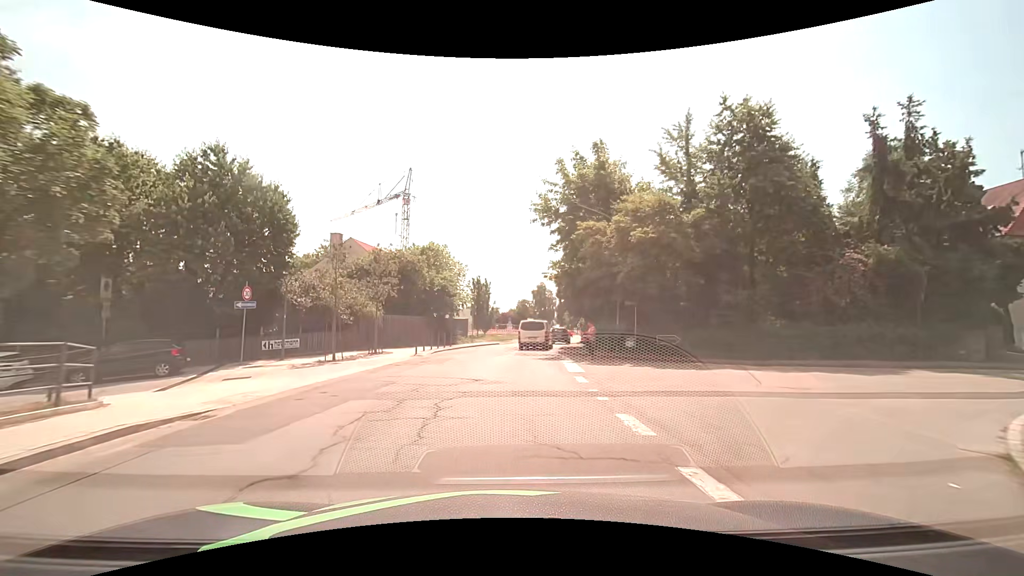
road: secondary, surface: asphalt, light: Day
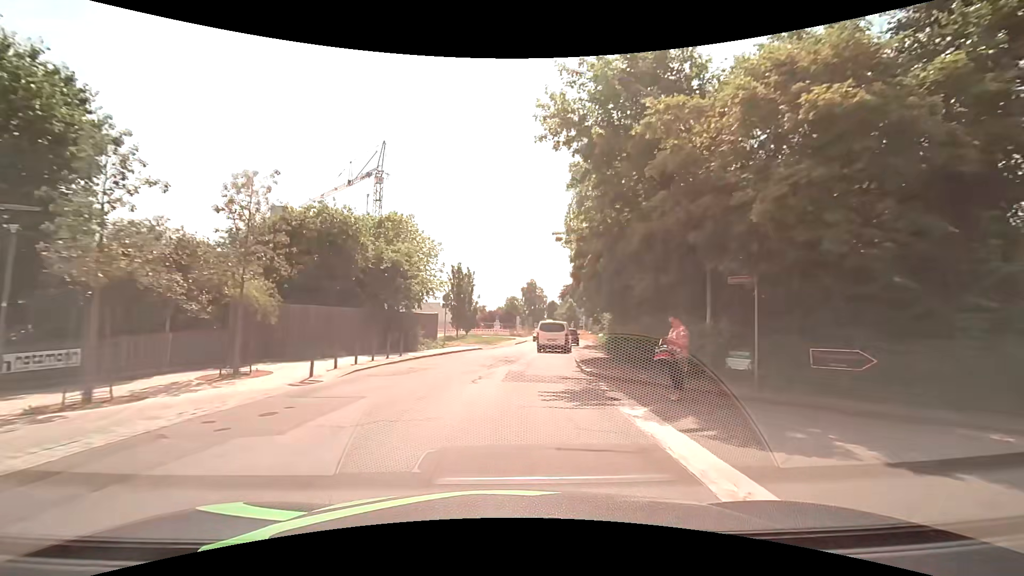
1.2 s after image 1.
(0.0, +12.3) m; 0°
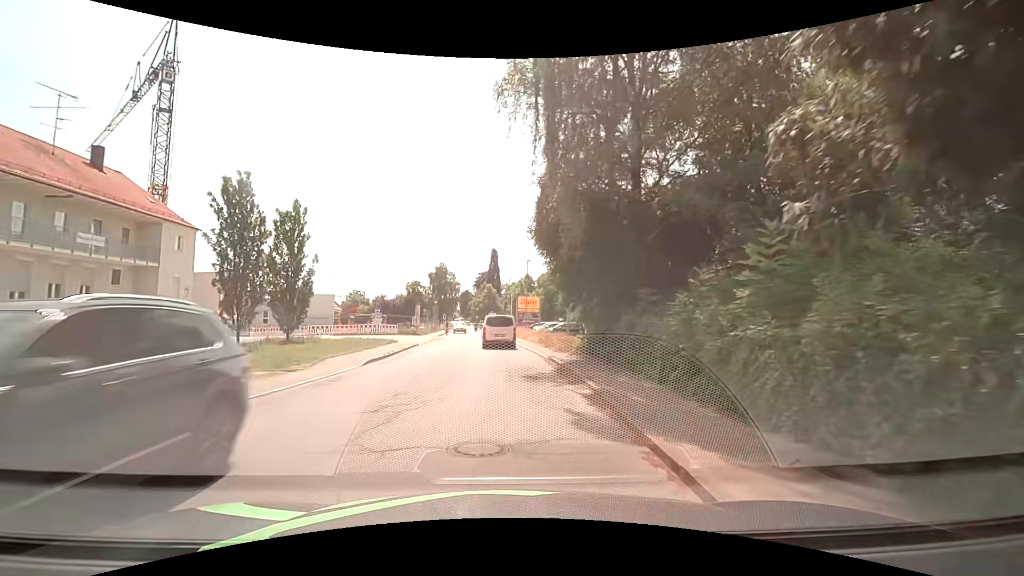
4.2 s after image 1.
(+2.7, +28.5) m; +11°
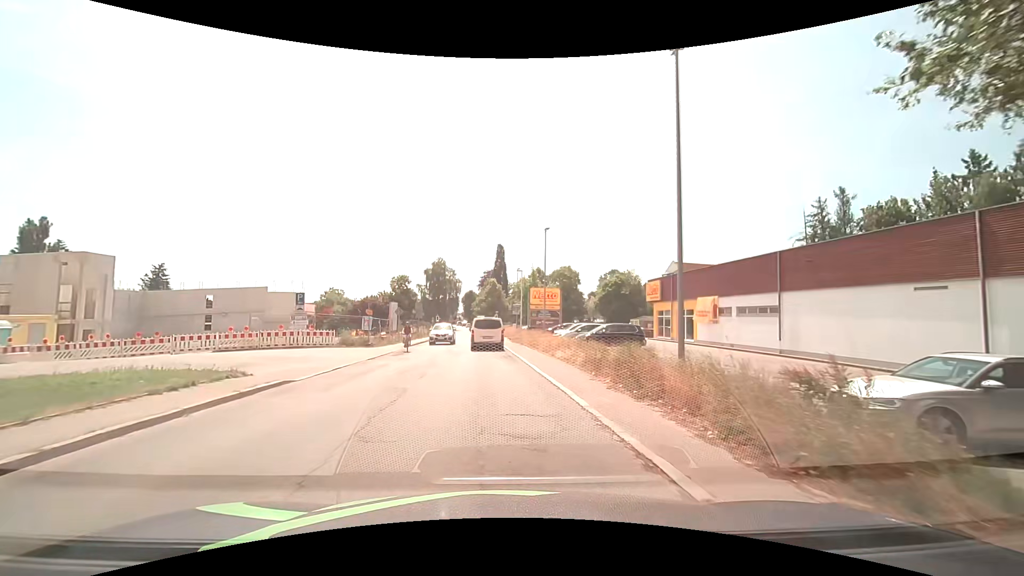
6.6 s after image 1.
(+0.1, +19.9) m; 0°
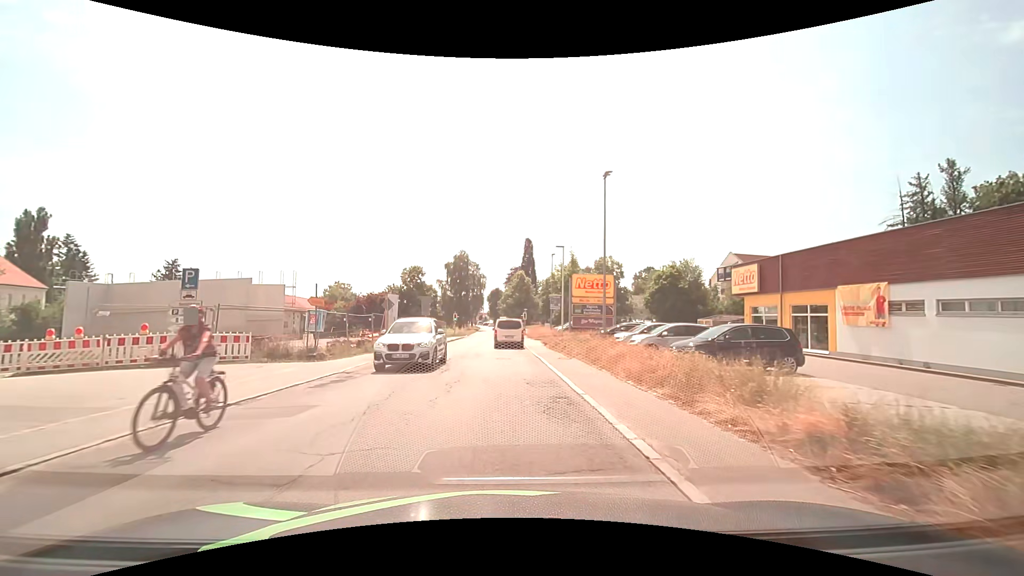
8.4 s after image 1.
(-0.4, +13.3) m; -3°
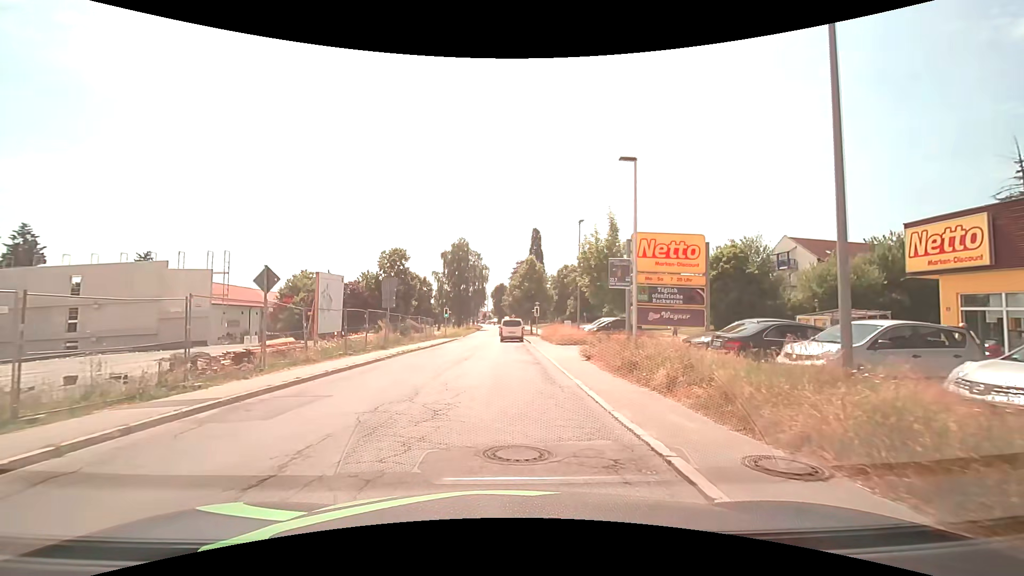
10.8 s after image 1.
(-0.3, +15.8) m; -1°
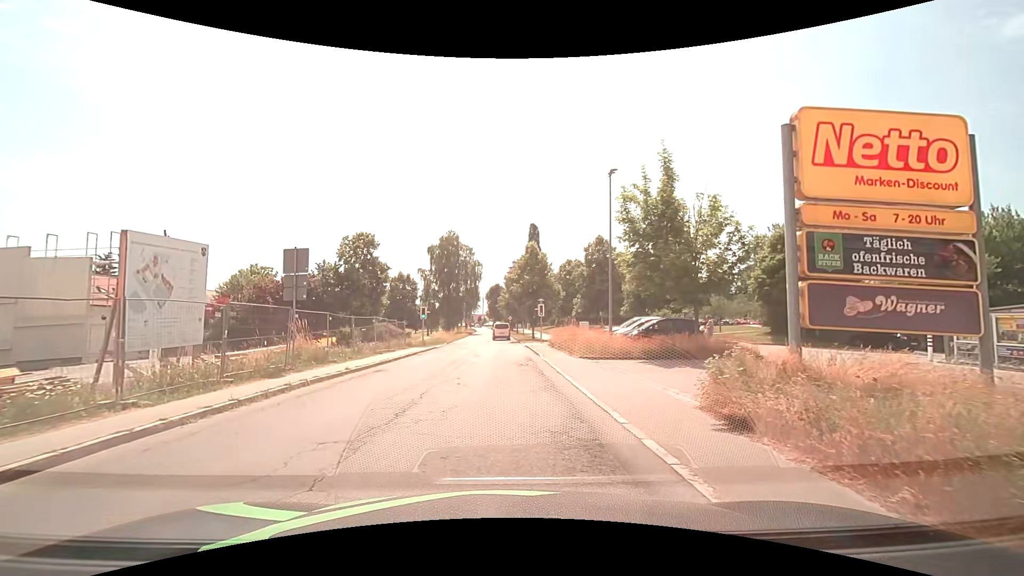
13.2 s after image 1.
(0.0, +12.0) m; 0°
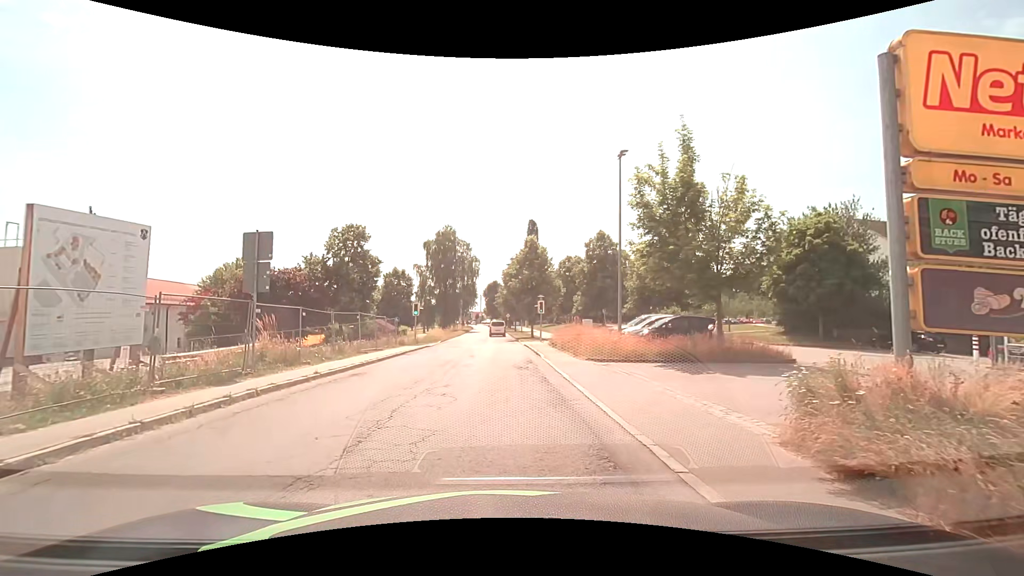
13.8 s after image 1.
(0.0, +2.3) m; 0°
